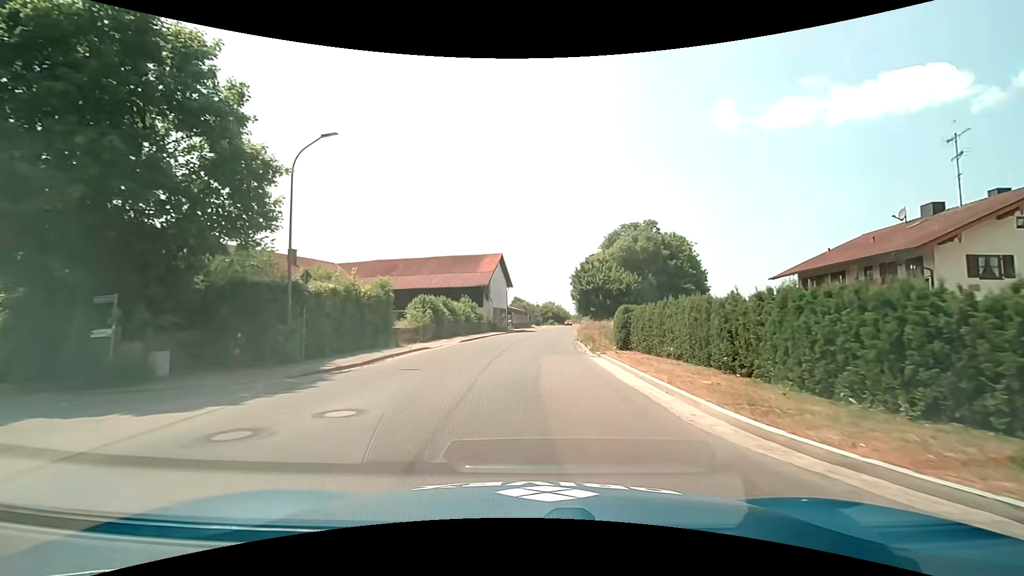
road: tertiary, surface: asphalt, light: Day
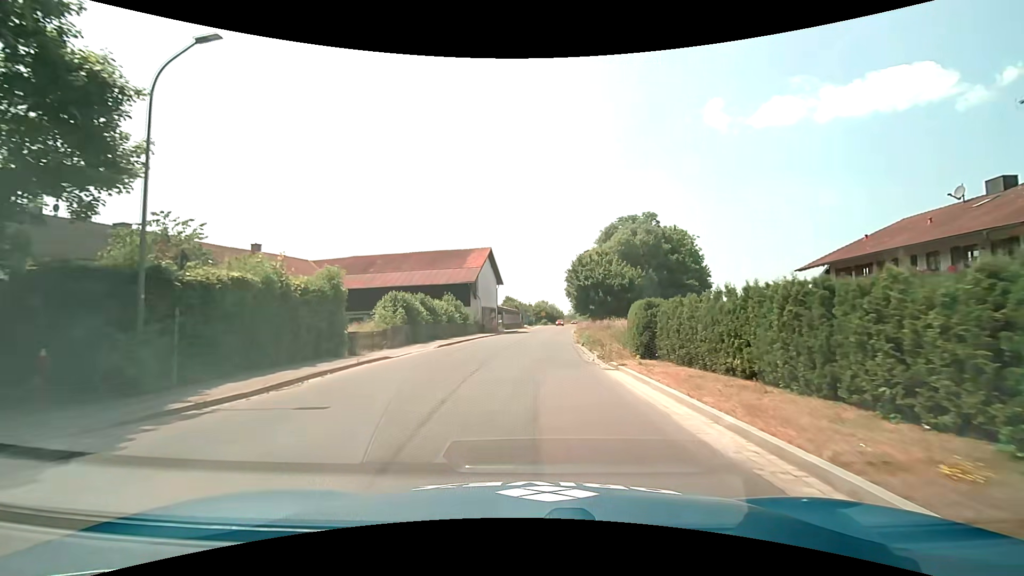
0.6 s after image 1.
(+0.1, +6.1) m; +1°
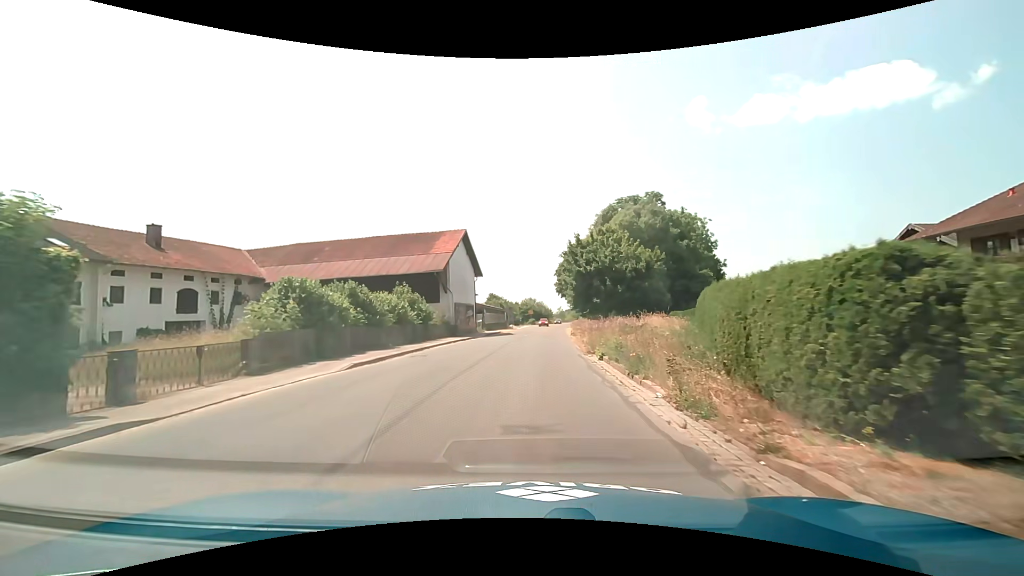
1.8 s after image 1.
(+0.2, +12.8) m; +1°
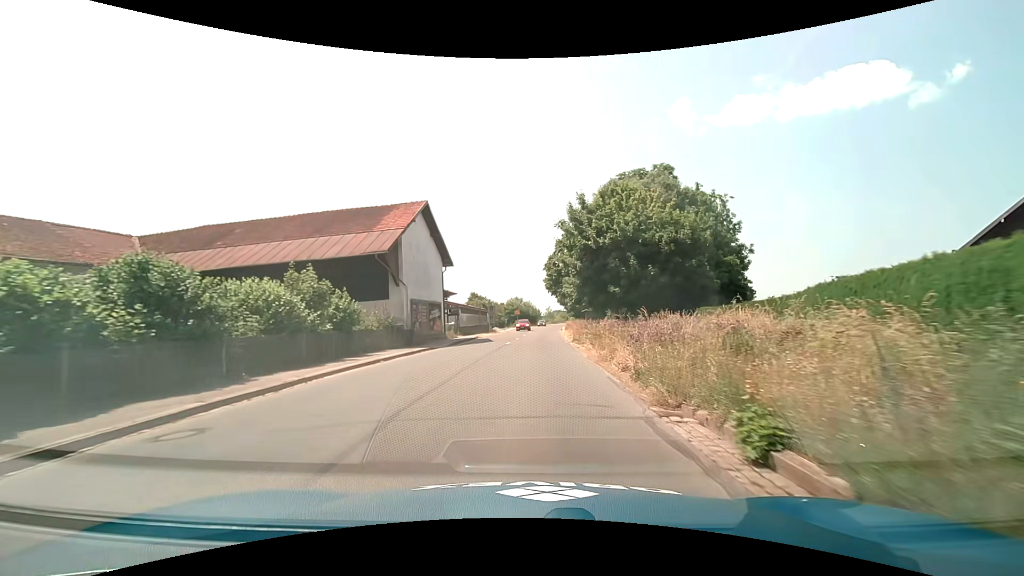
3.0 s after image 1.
(+0.2, +13.5) m; +1°
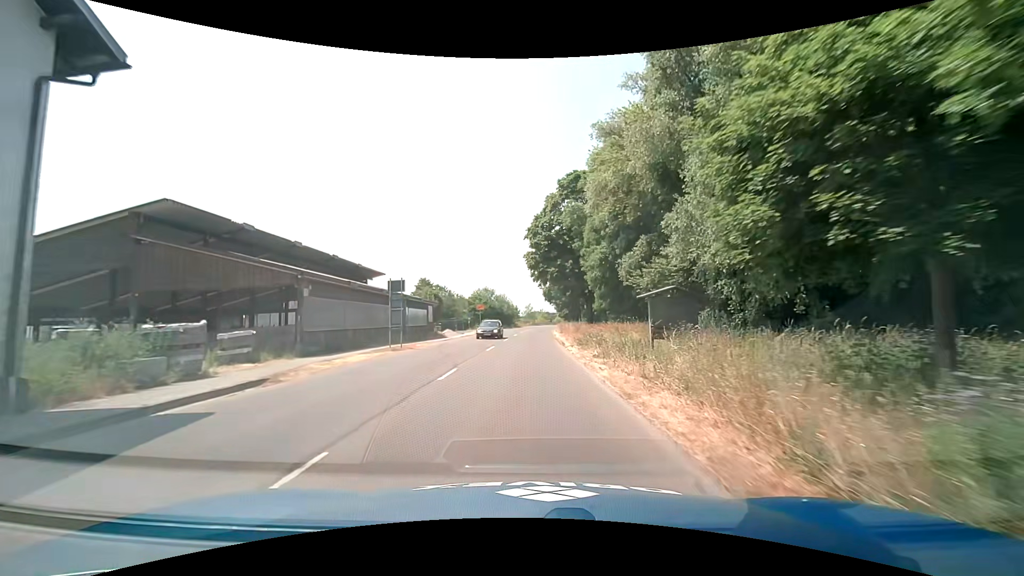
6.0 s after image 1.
(+1.0, +36.3) m; +3°
(0, +10) (0, +20) (0, +30) (0, +40) (0, +50) (+1, +60) (+1, +70) (+2, +80) (+3, +90) (+3, +100) m
